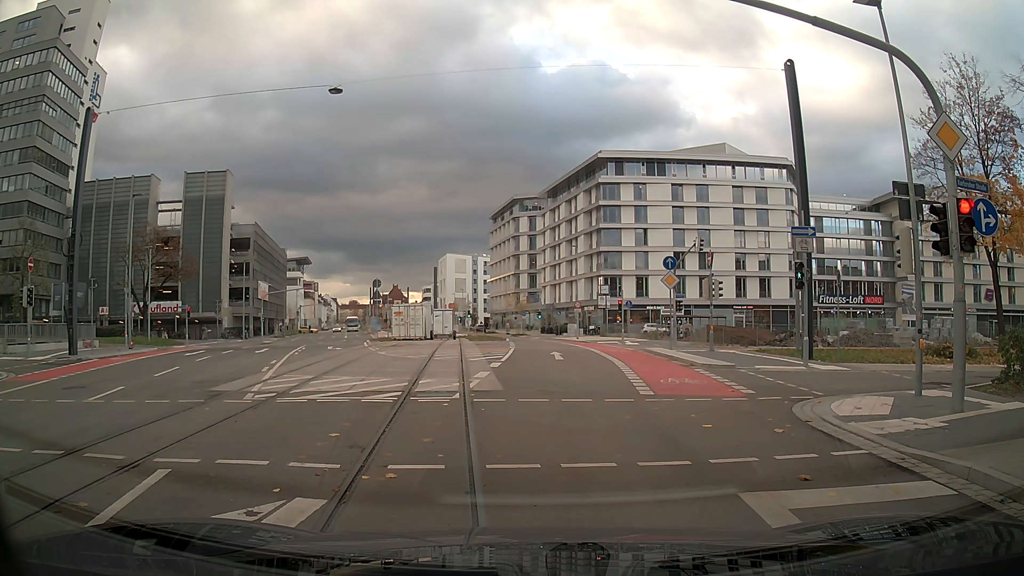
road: secondary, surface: asphalt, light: Day
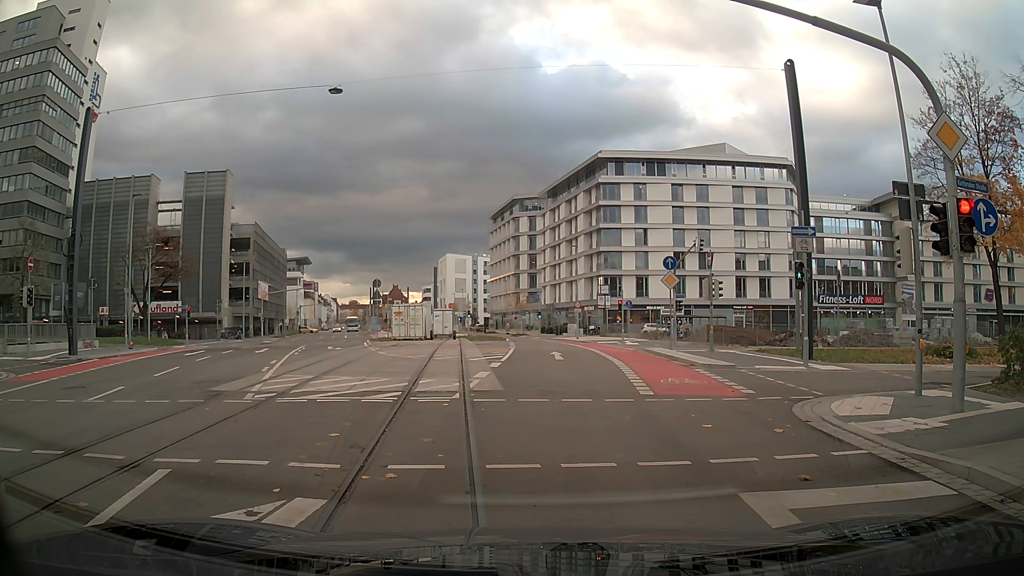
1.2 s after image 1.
(0.0, 0.0) m; 0°
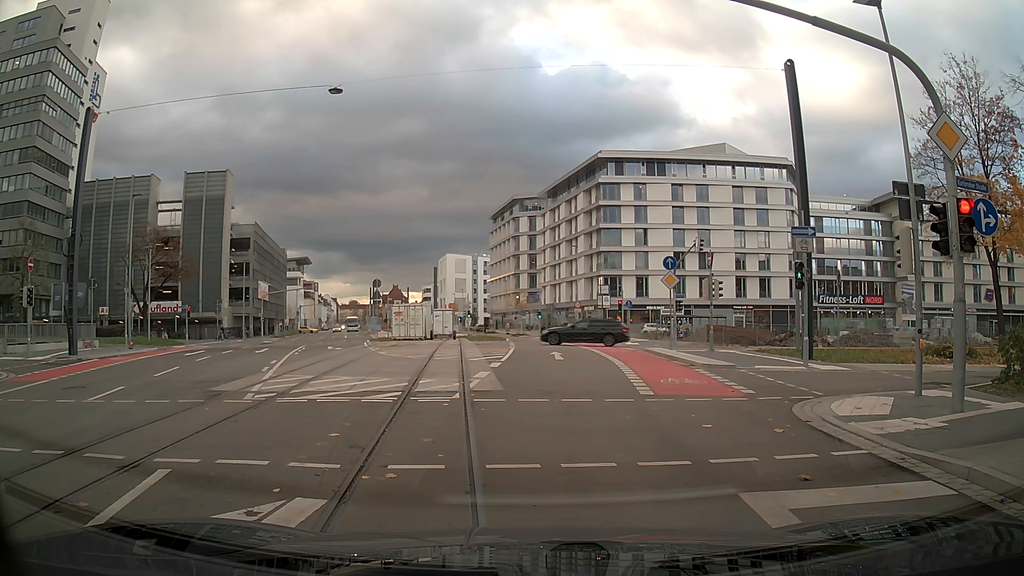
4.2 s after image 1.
(0.0, 0.0) m; 0°
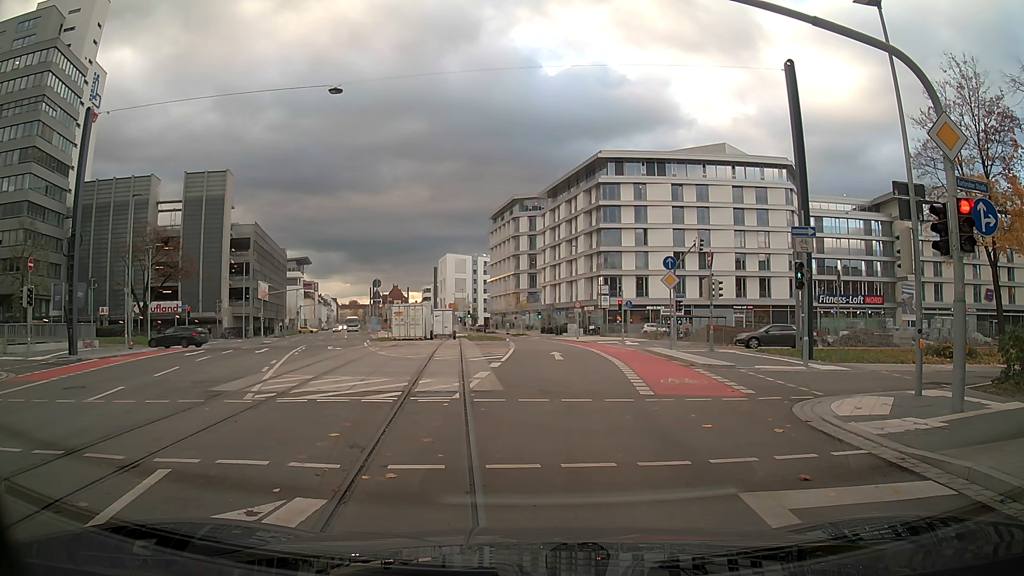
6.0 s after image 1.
(0.0, 0.0) m; 0°
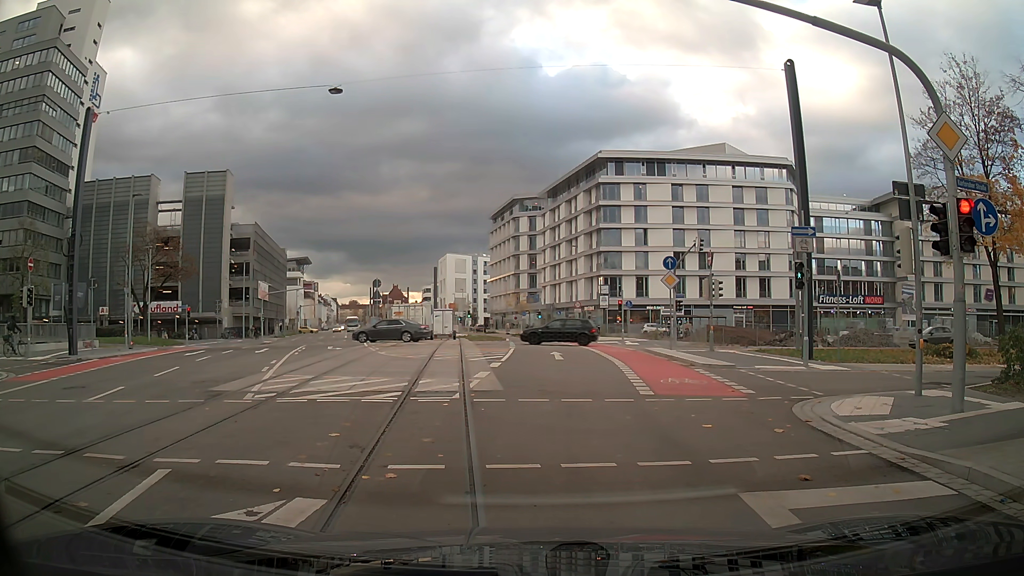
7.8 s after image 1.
(0.0, 0.0) m; 0°
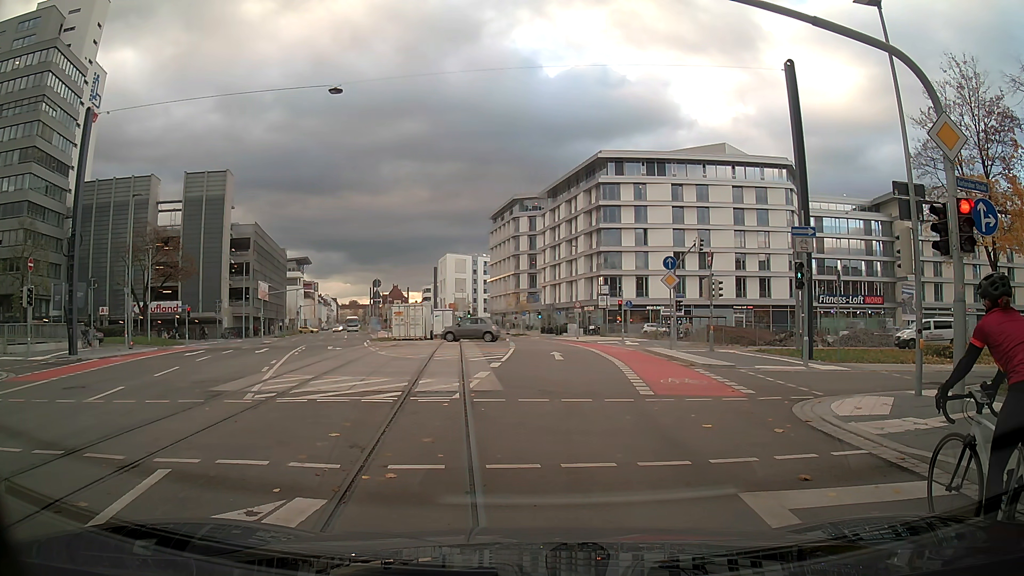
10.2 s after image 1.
(0.0, 0.0) m; 0°
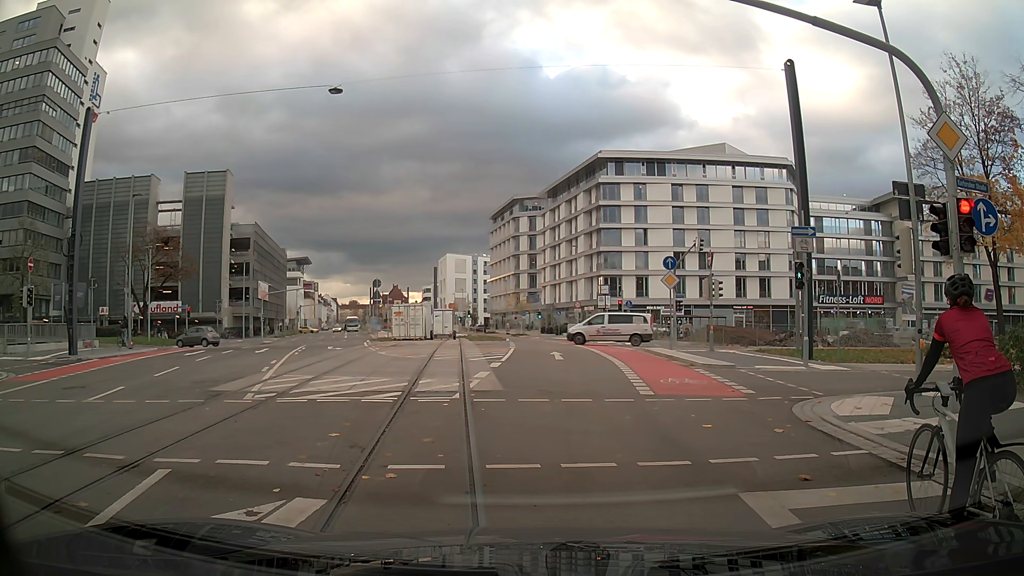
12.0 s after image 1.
(0.0, 0.0) m; 0°
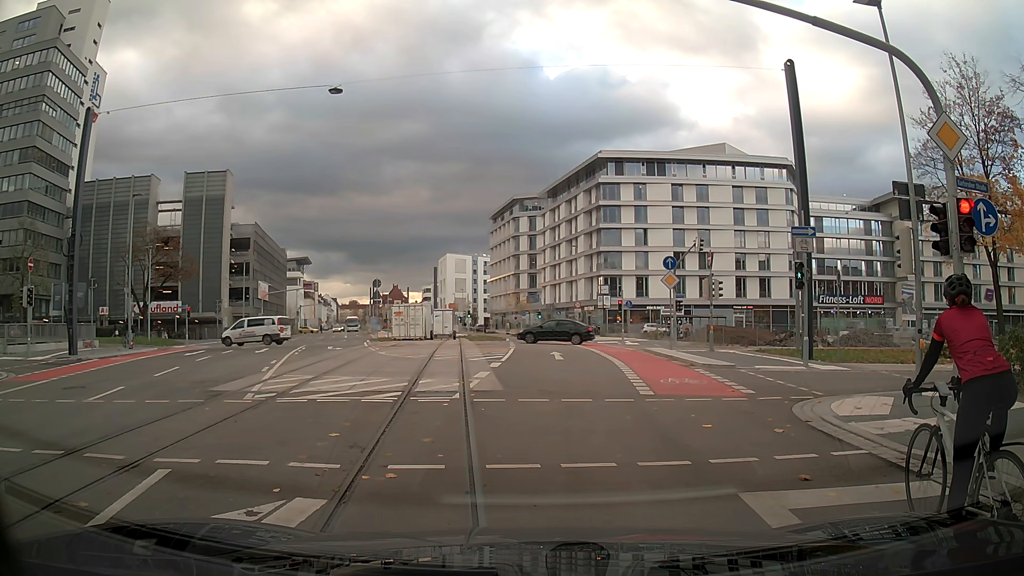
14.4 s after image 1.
(0.0, 0.0) m; 0°
(0, +10) (0, +20) (0, +30) (0, +40) (-1, +50) (-2, +60) (-3, +70) (-6, +80) (-8, +89) (-11, +99) m
